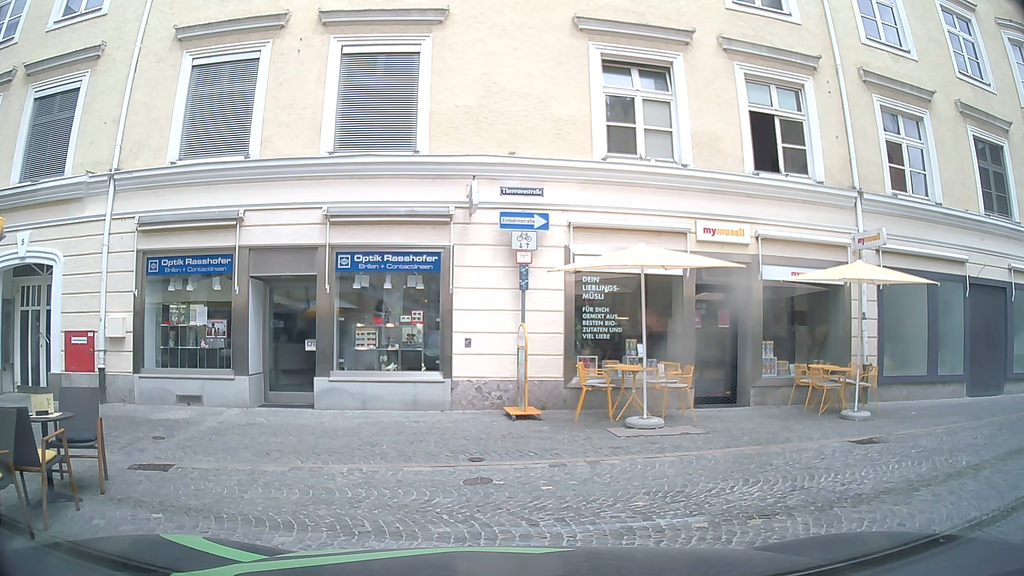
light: Day
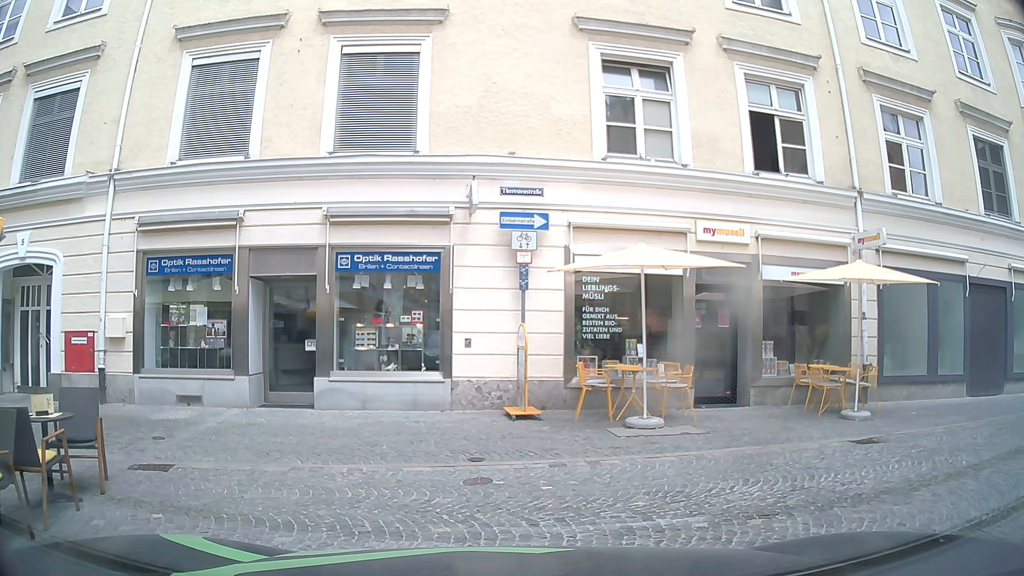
(0.0, 0.0) m; 0°
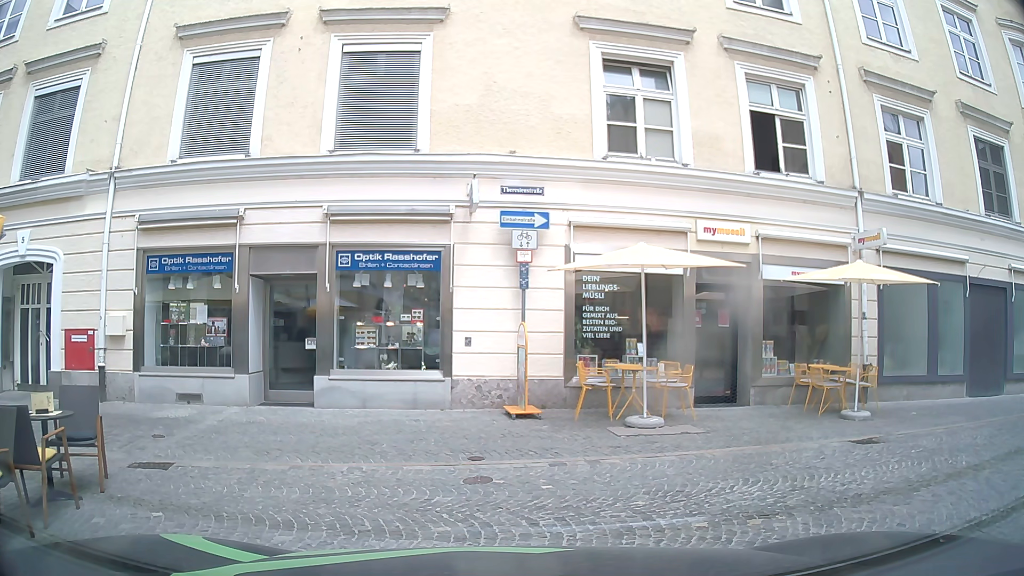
(0.0, 0.0) m; 0°
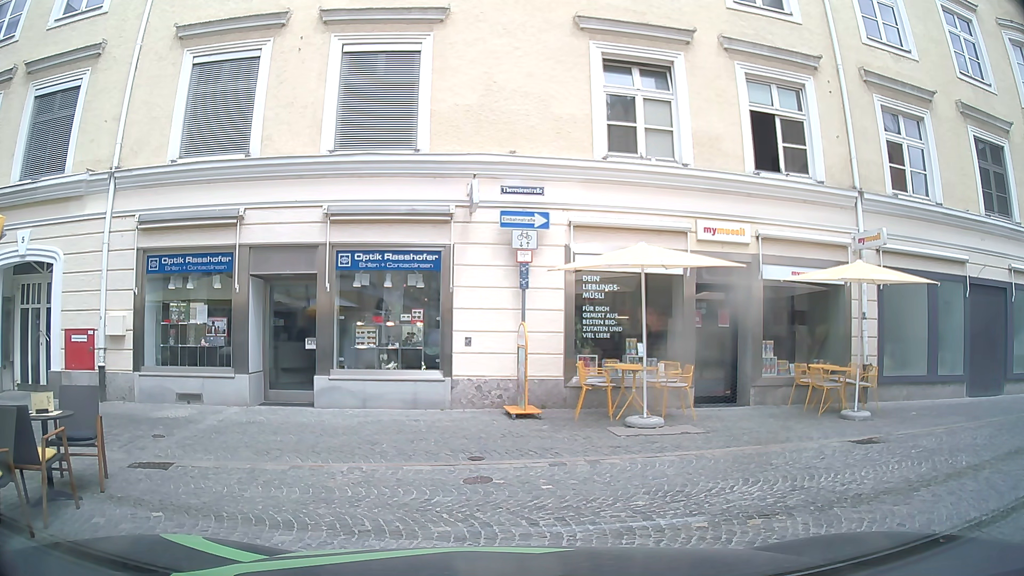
(0.0, 0.0) m; 0°
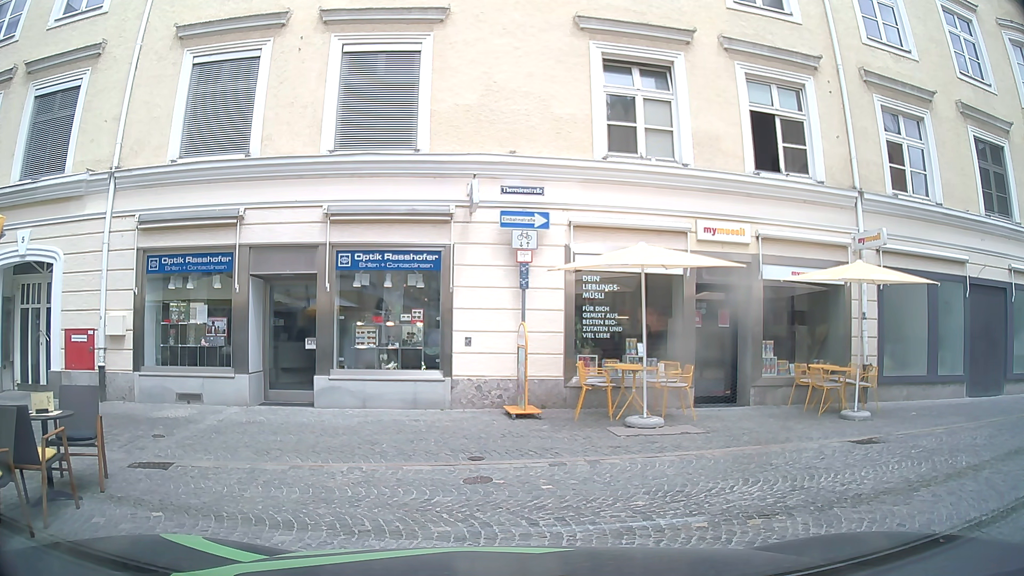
(0.0, 0.0) m; 0°
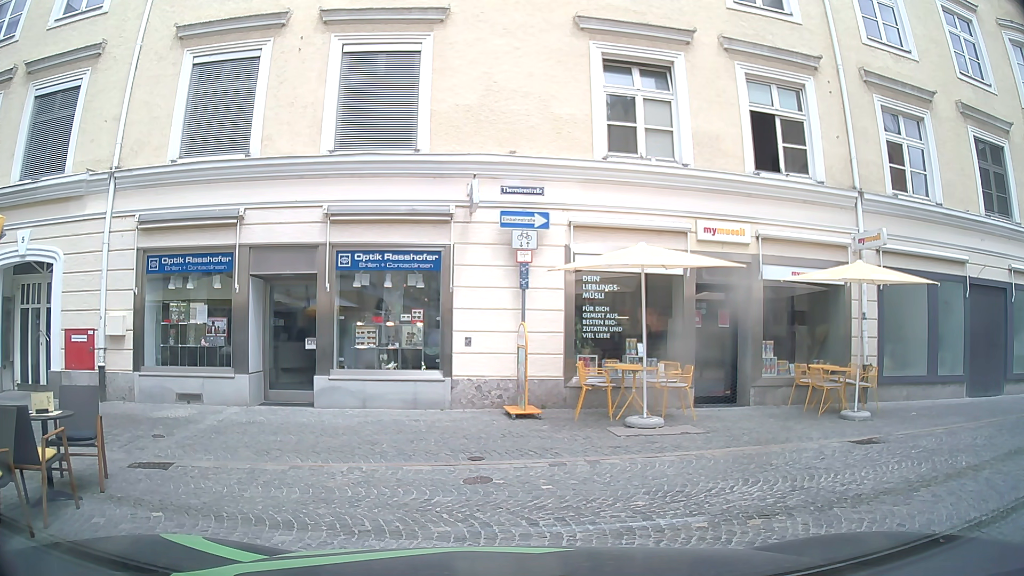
(0.0, 0.0) m; 0°
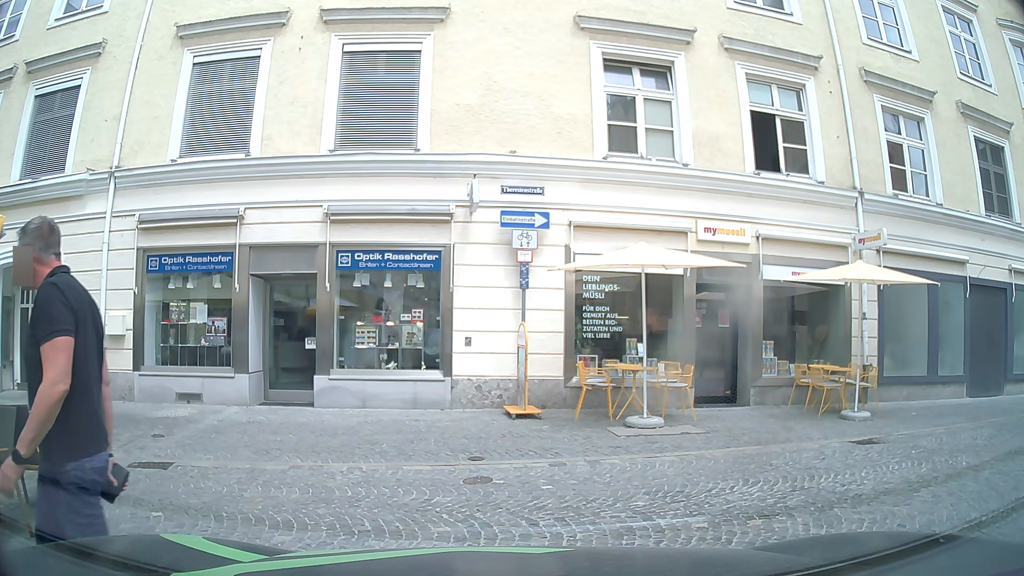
(0.0, 0.0) m; 0°
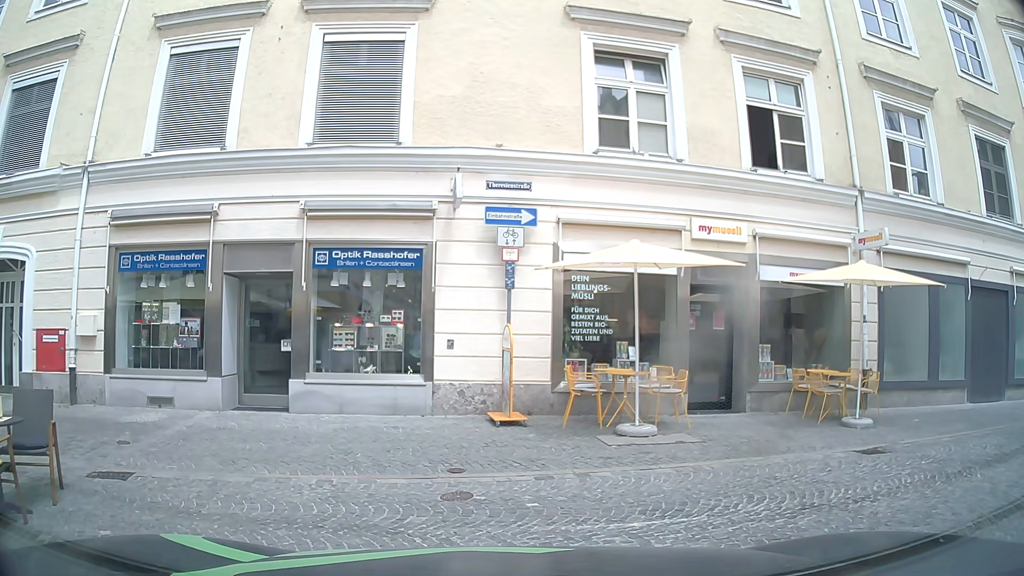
(0.0, +0.5) m; 0°
